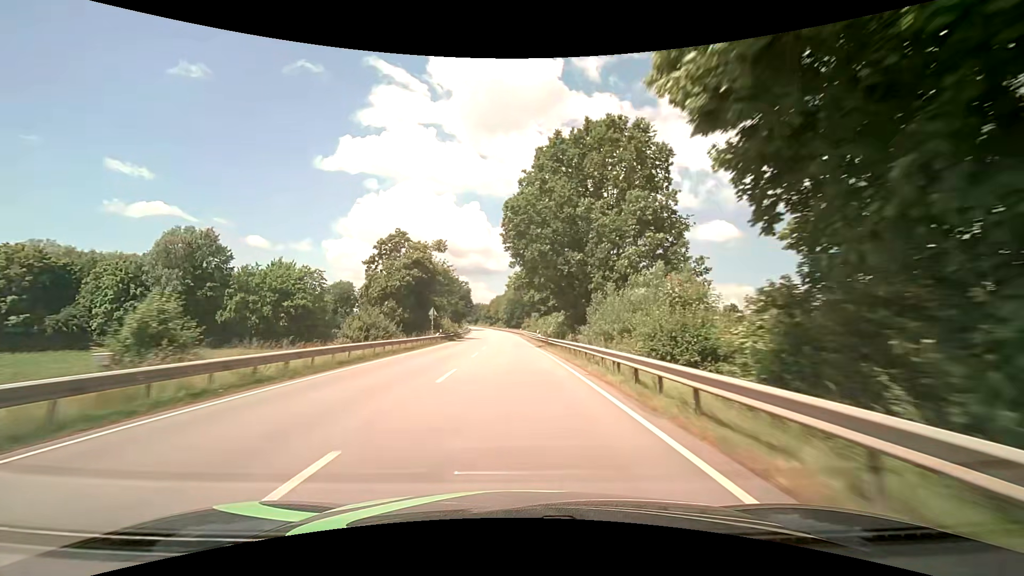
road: primary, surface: asphalt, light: Day
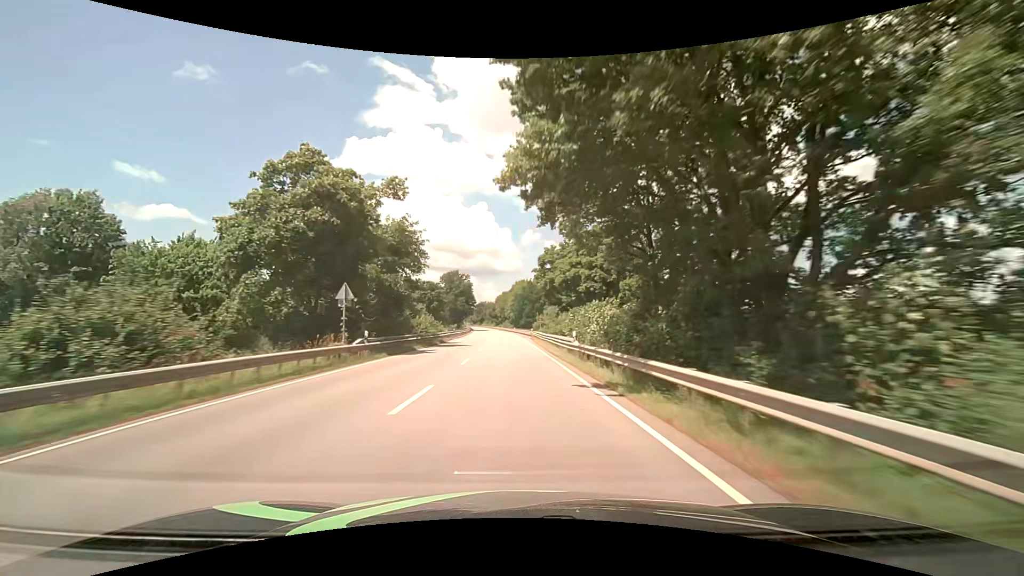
(-0.2, +27.4) m; -1°
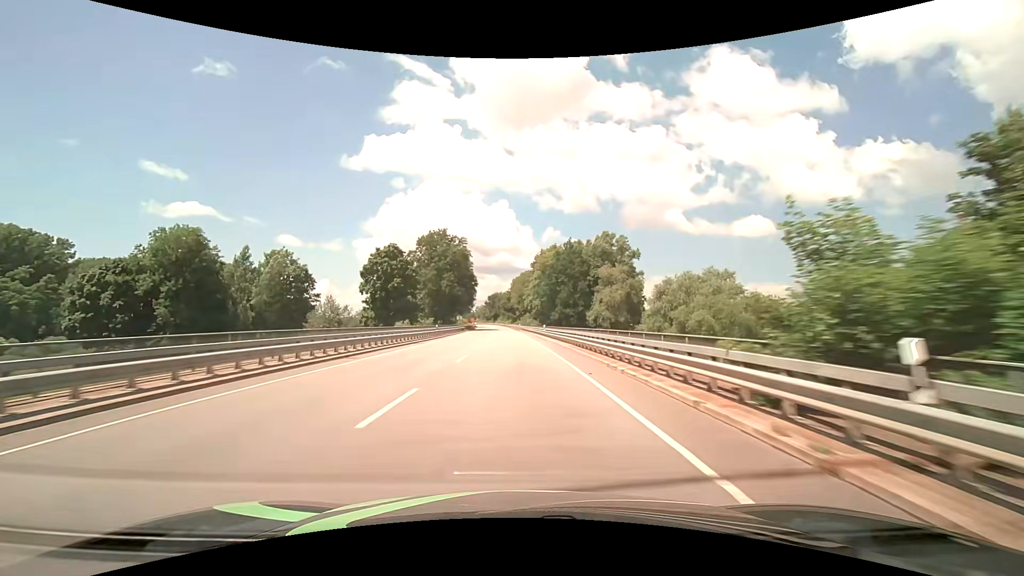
(-1.3, +69.1) m; -2°
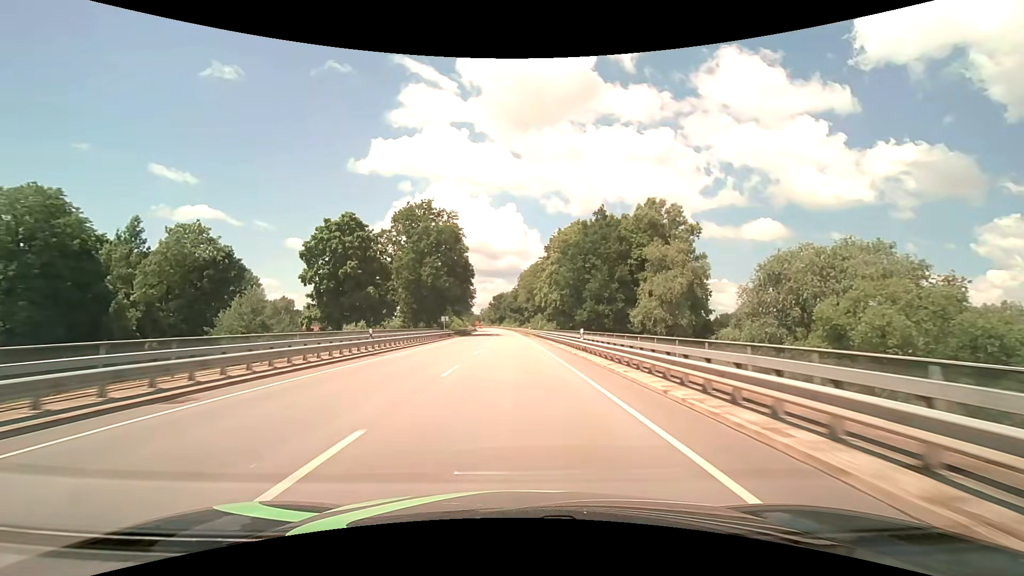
(-0.2, +26.3) m; -1°
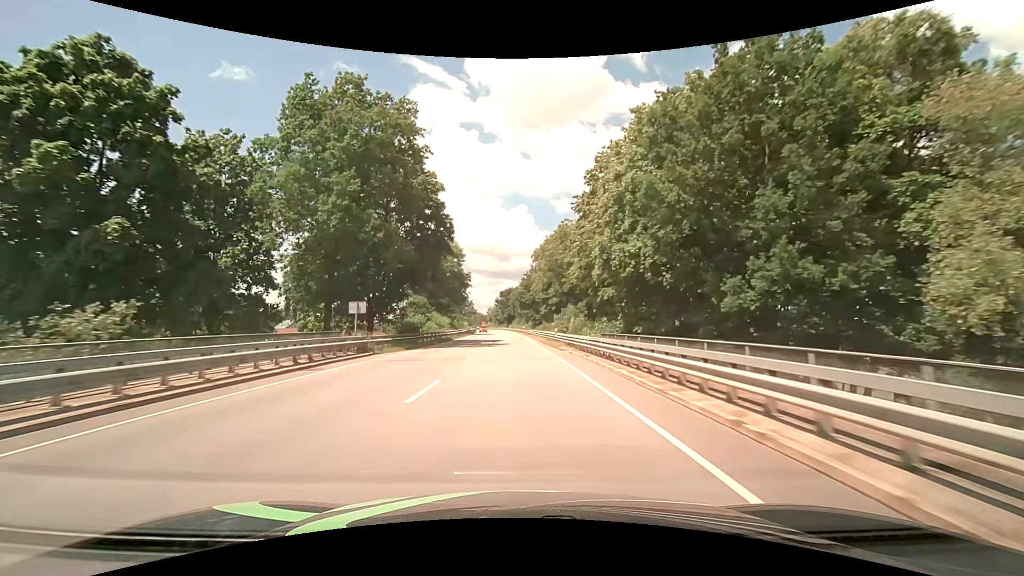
(-0.4, +38.6) m; -1°
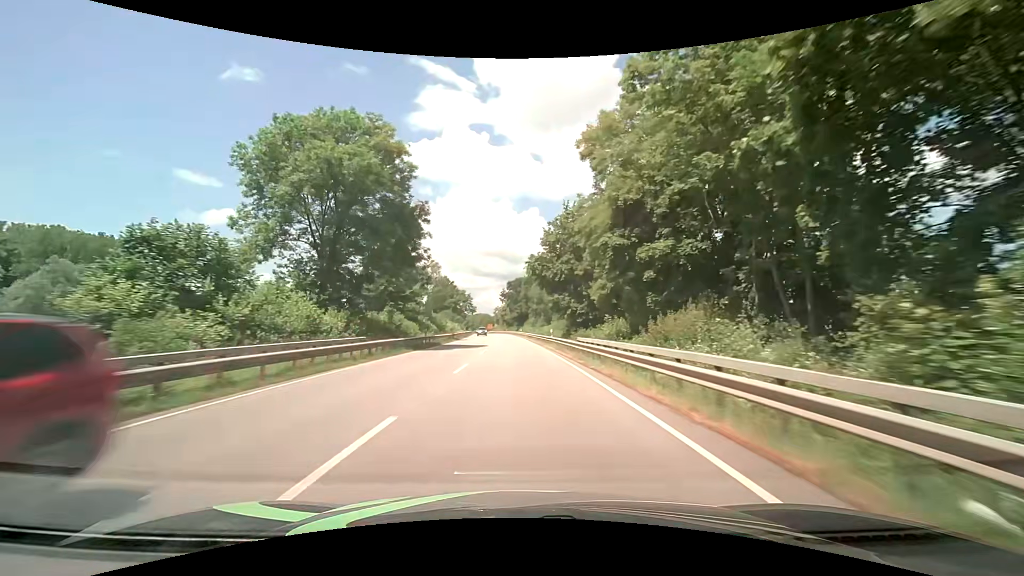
(-0.6, +50.5) m; -1°
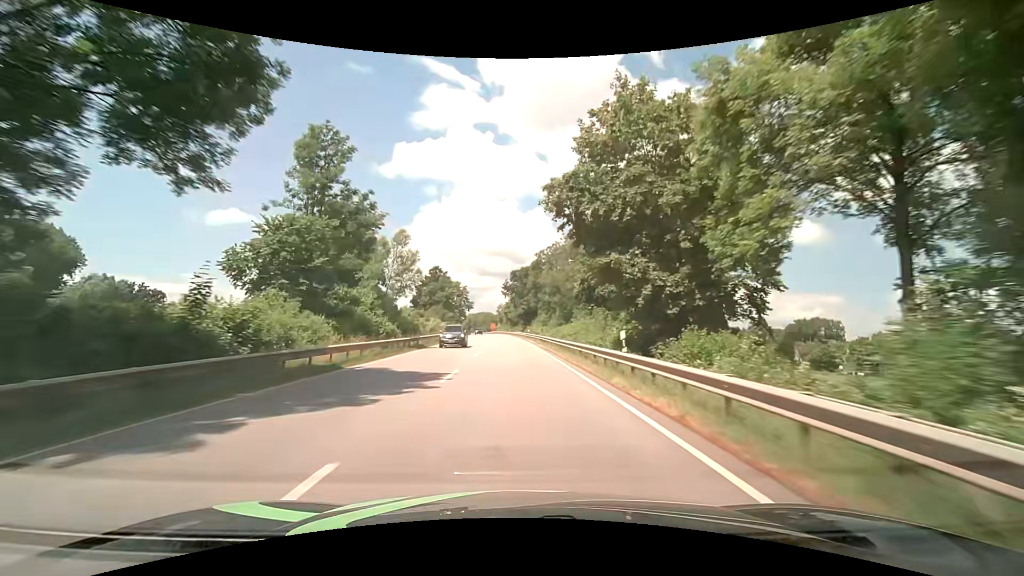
(-0.3, +25.0) m; -1°
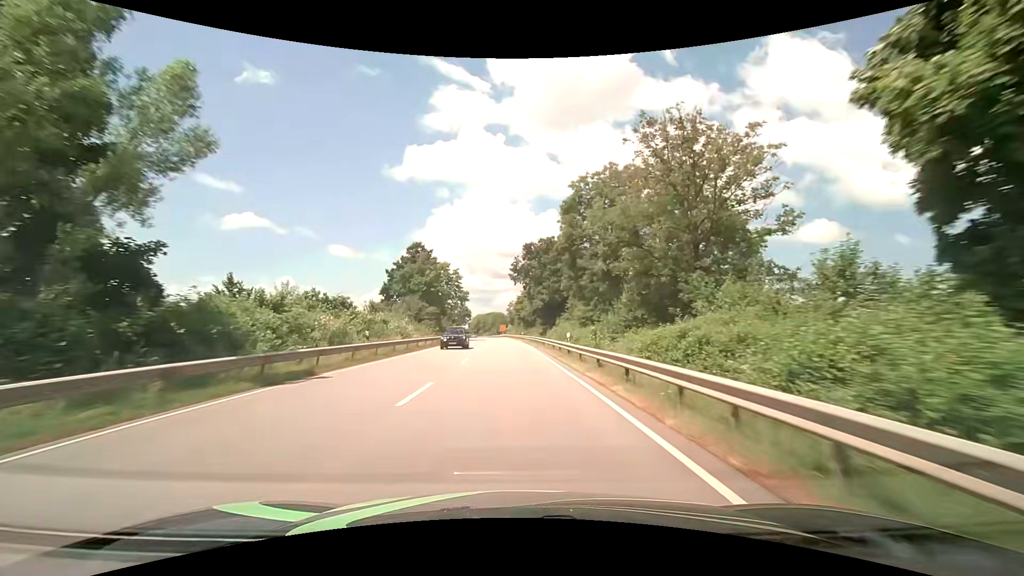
(-0.2, +37.4) m; -1°
(0, +10) (0, +20) (0, +30) (-1, +40) (-1, +50) (-1, +60) (-2, +70) (-2, +80) (-3, +90) (-3, +100) m
